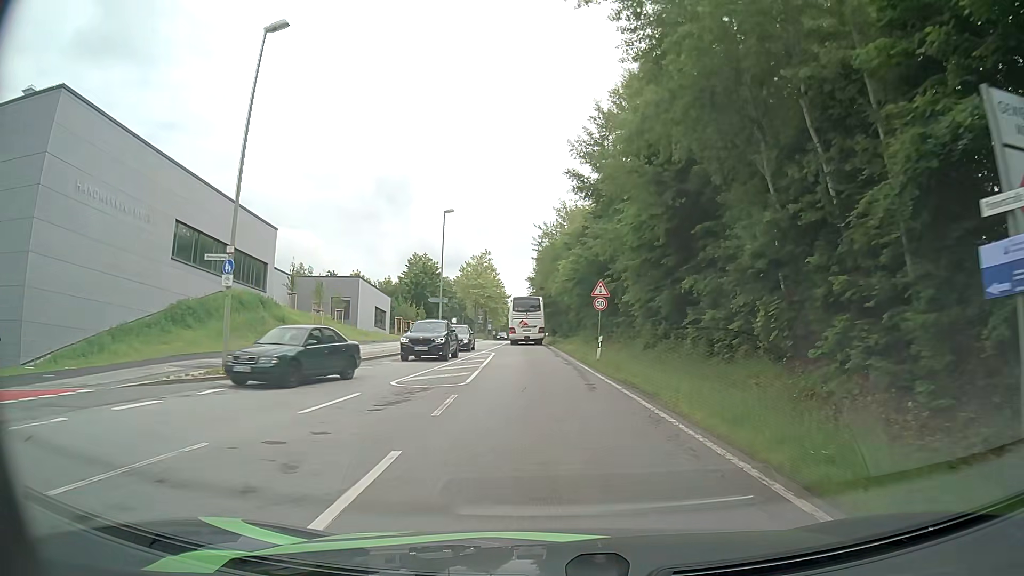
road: secondary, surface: asphalt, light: Day
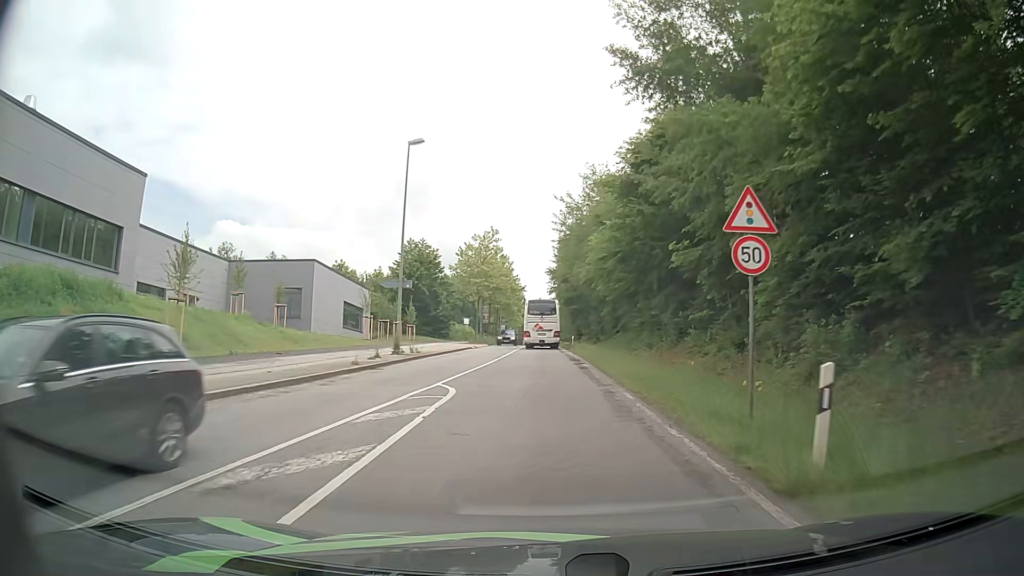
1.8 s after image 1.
(-0.5, +20.6) m; -3°
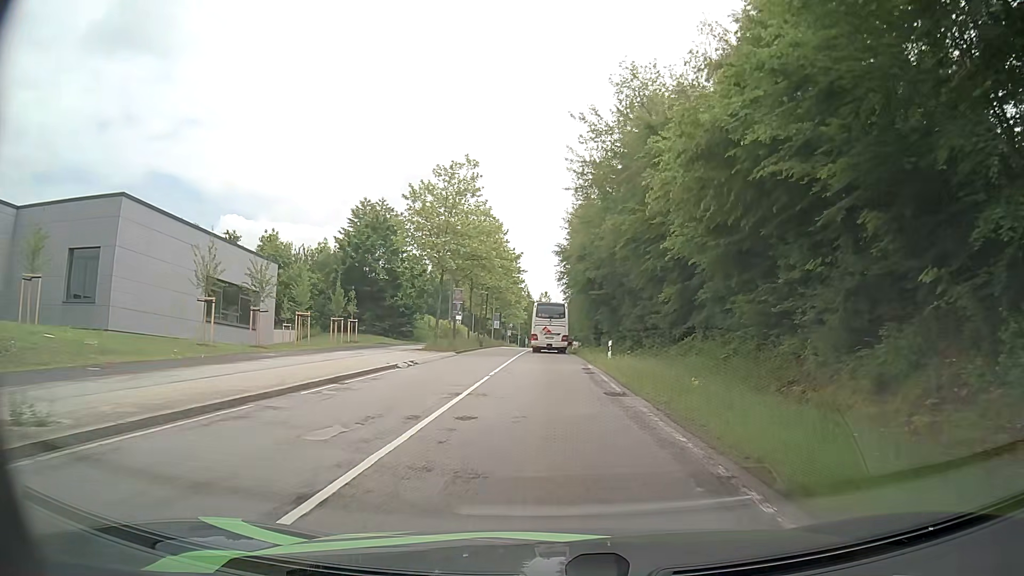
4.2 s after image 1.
(+0.1, +27.5) m; 0°
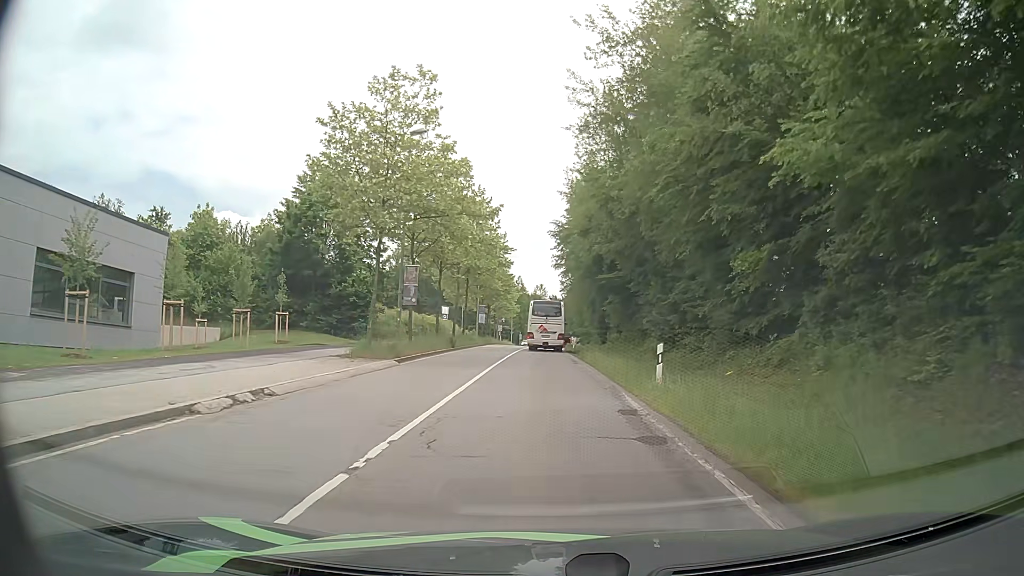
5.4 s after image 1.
(+0.2, +13.9) m; +1°
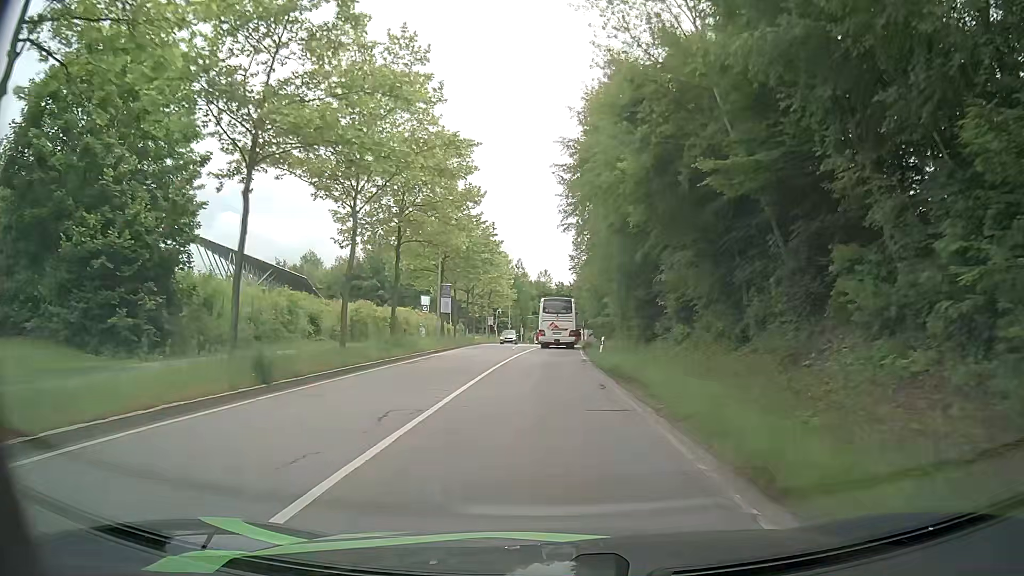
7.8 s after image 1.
(-0.2, +27.8) m; -1°
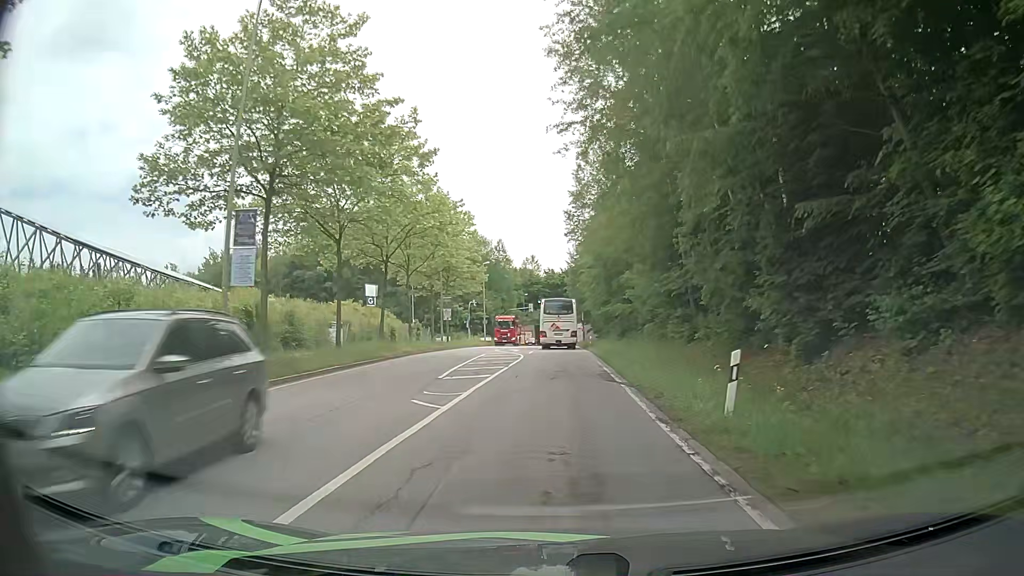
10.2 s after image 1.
(+0.6, +28.1) m; +2°
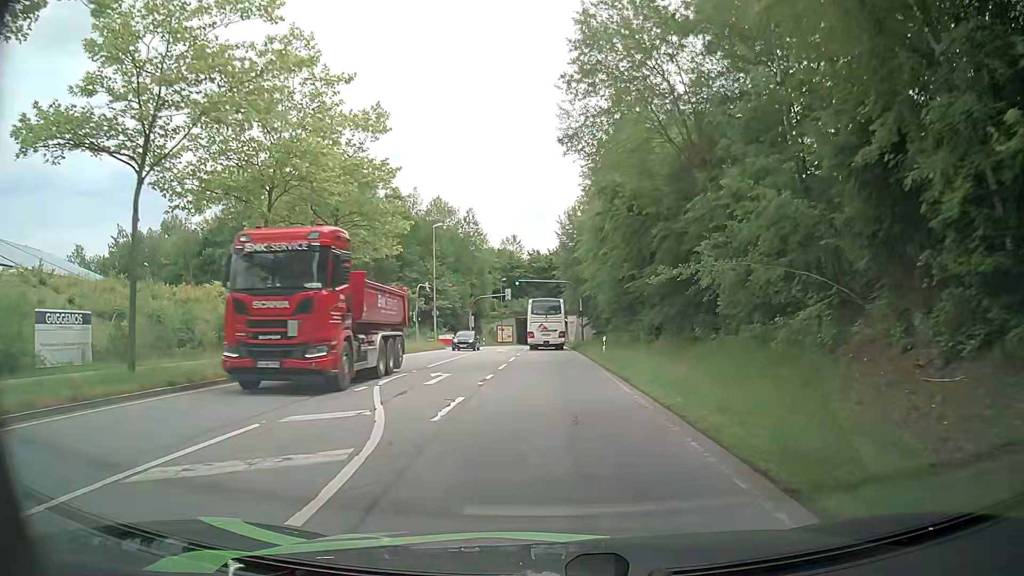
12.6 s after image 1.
(+0.3, +28.1) m; +1°
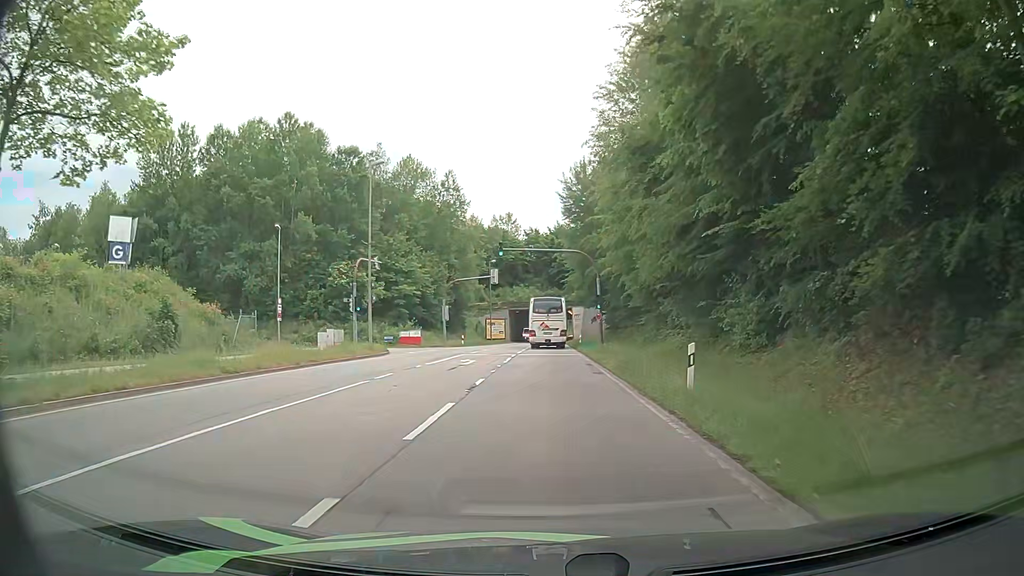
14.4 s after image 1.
(-0.1, +20.9) m; -1°
